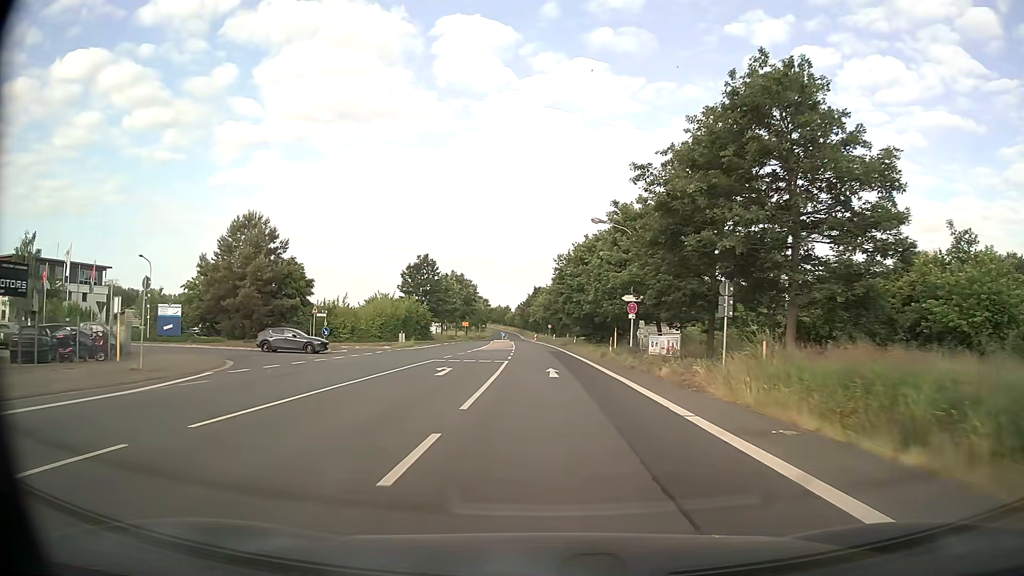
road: tertiary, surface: asphalt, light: Day
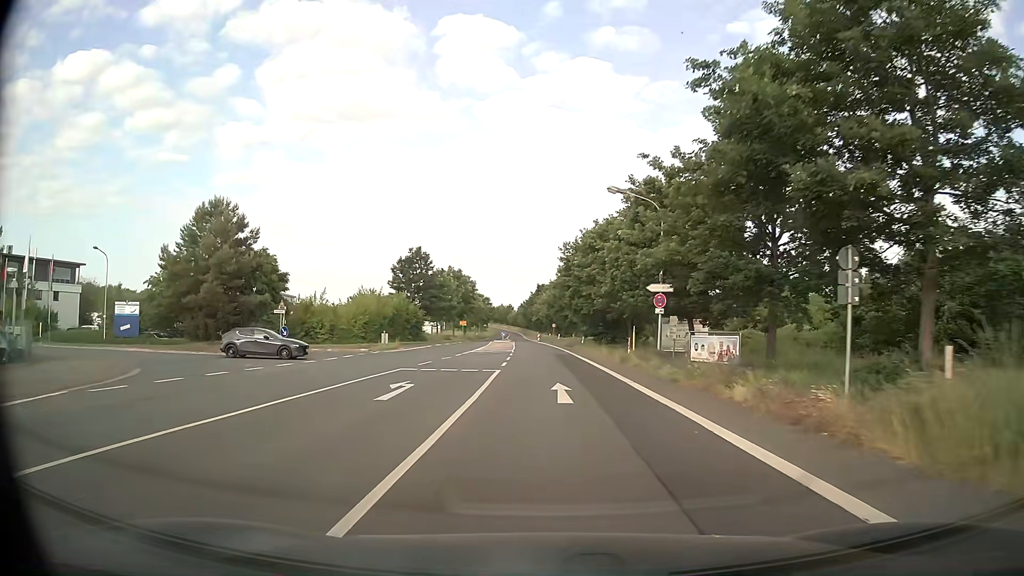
(0.0, +8.0) m; 0°
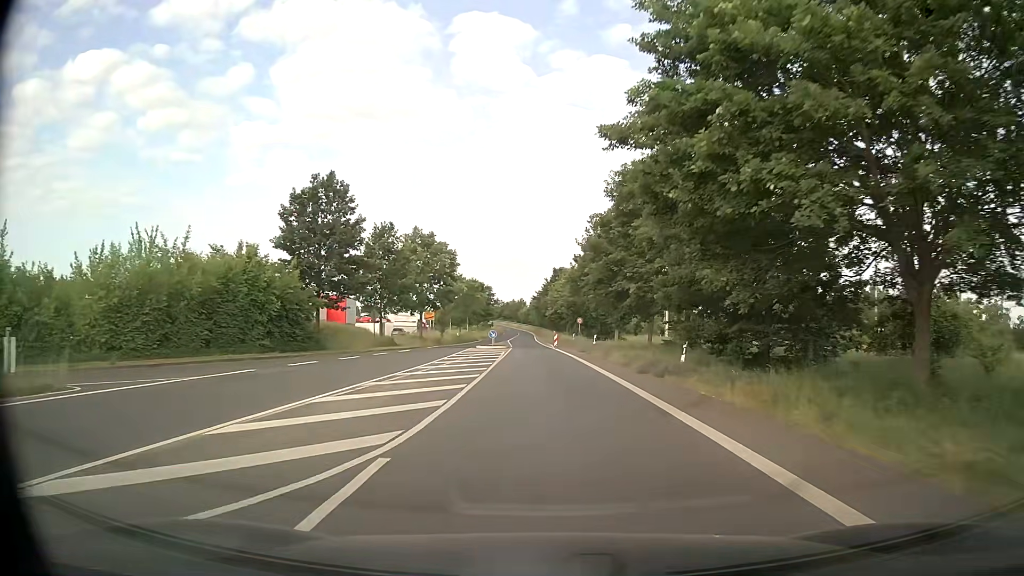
(-0.4, +40.9) m; -2°
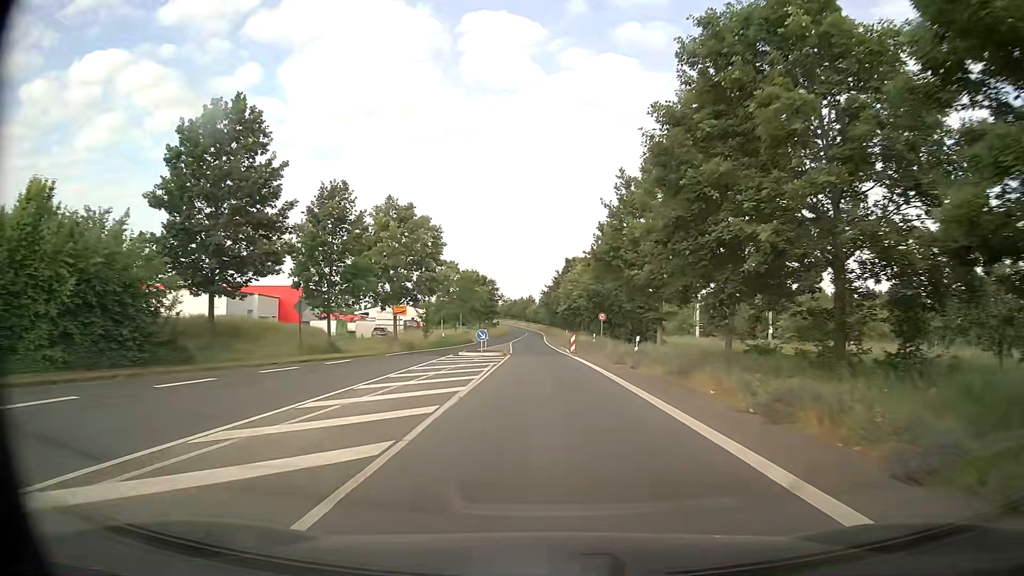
(+0.1, +16.4) m; 0°
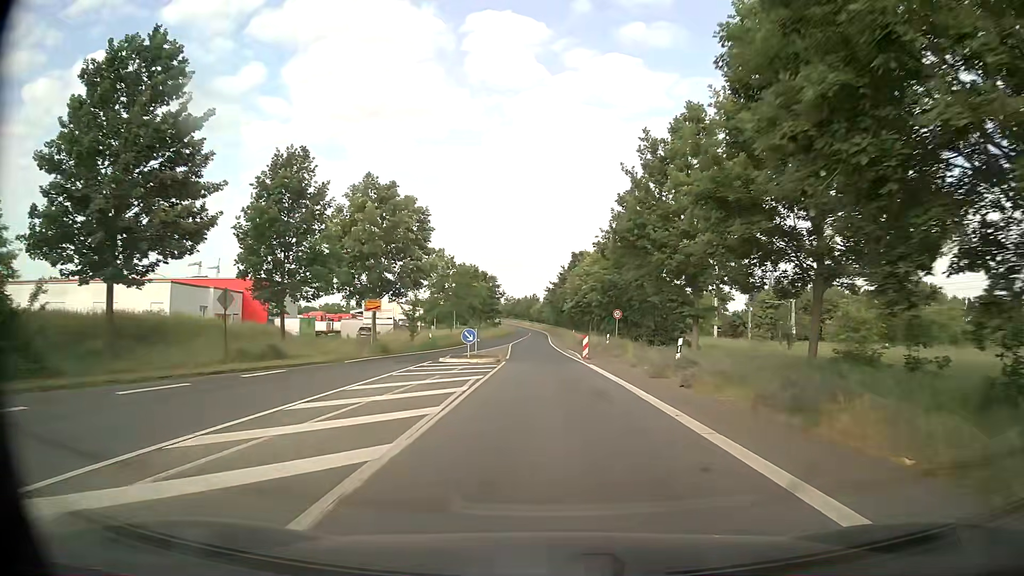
(0.0, +8.2) m; -1°
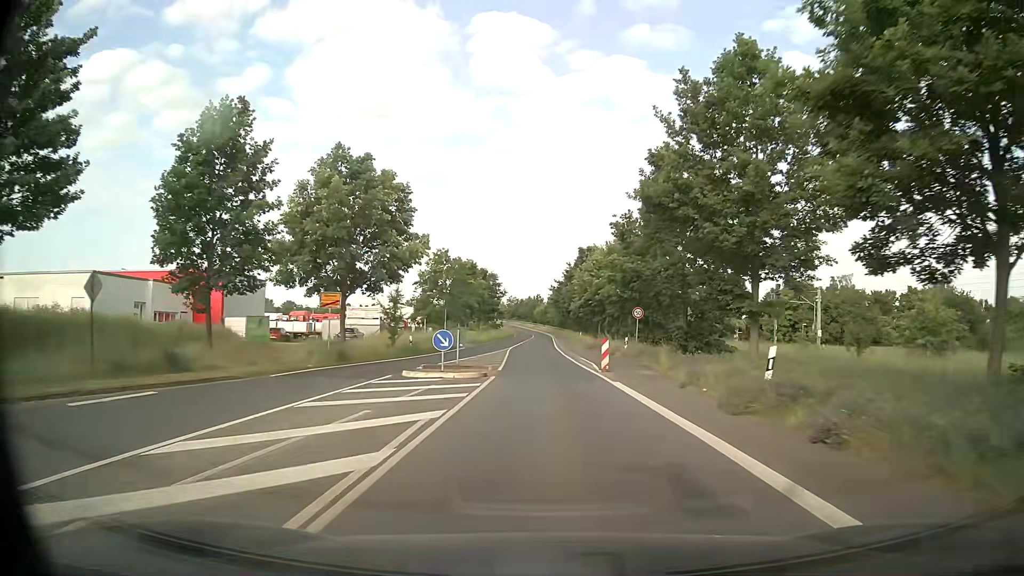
(0.0, +8.2) m; 0°
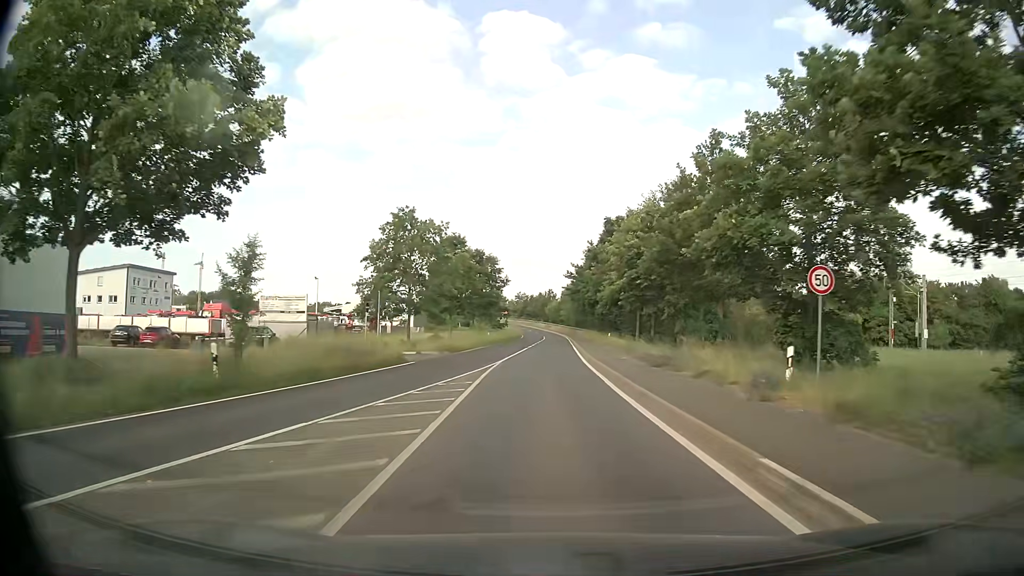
(-0.3, +24.4) m; -1°
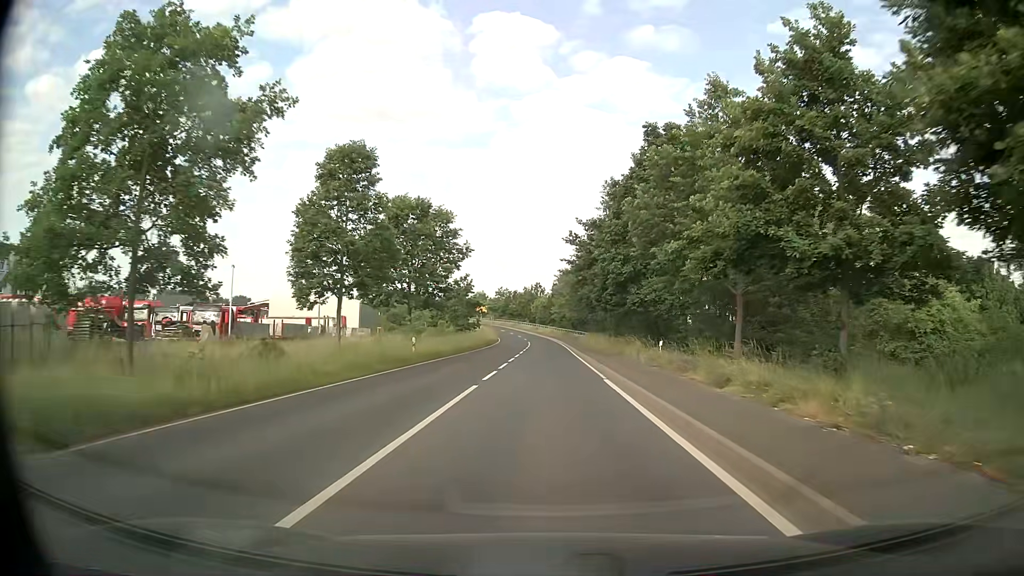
(0.0, +32.4) m; +1°
(0, +10) (0, +20) (0, +30) (0, +40) (0, +50) (0, +60) (0, +70) (0, +80) (-1, +90) (-1, +100) m
